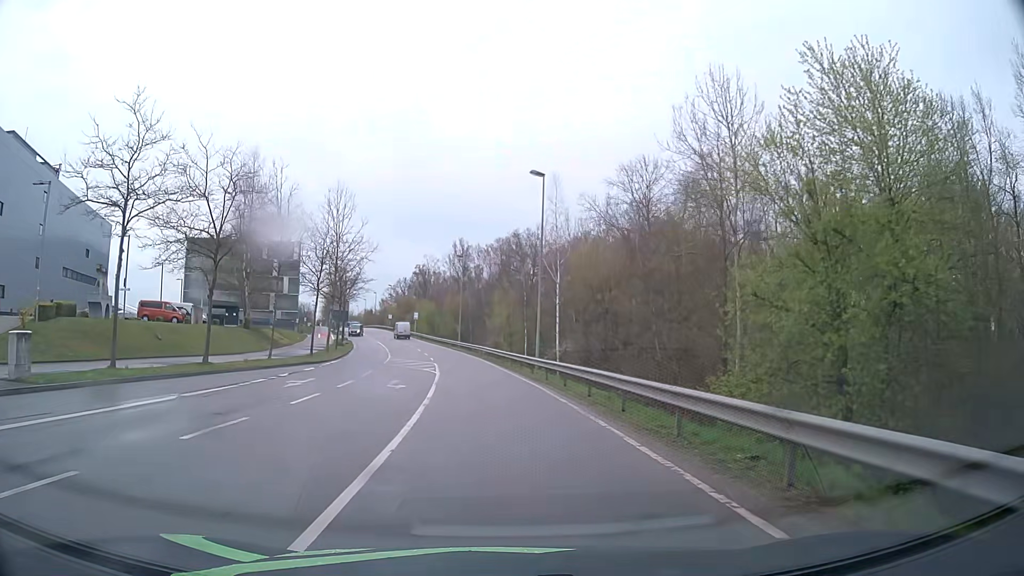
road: secondary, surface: asphalt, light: Day
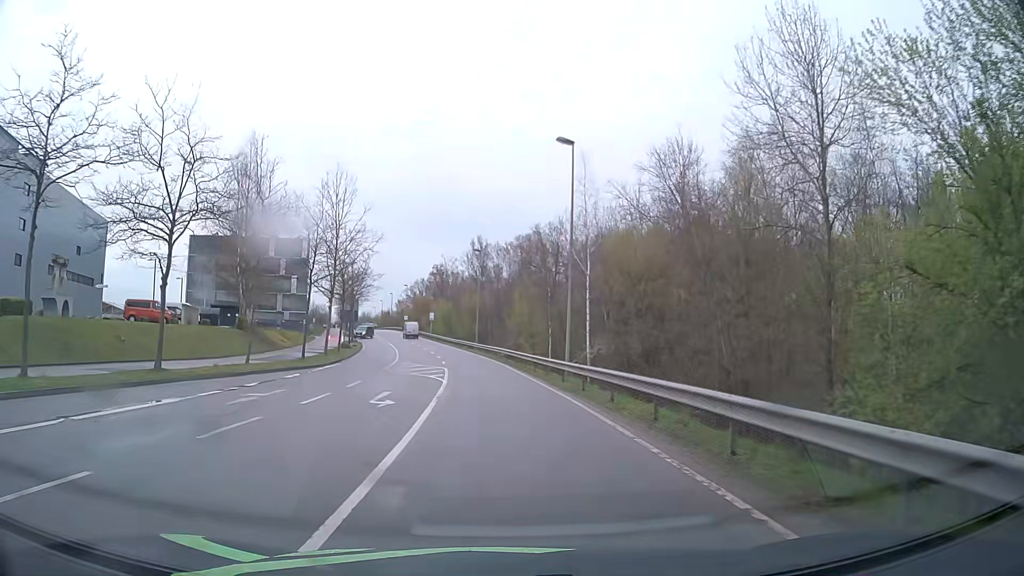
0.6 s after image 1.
(-0.1, +6.0) m; -2°
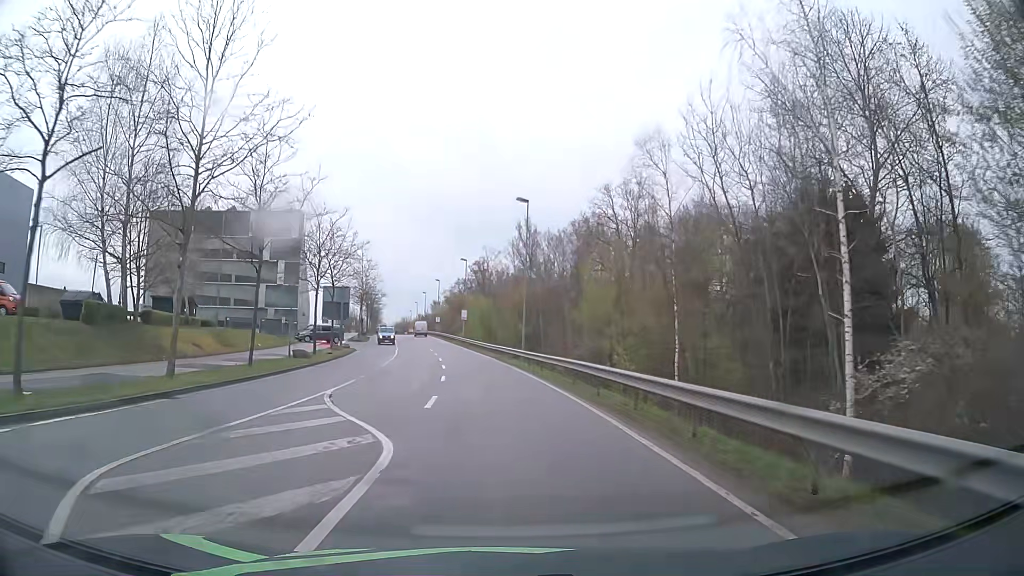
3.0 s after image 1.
(-1.1, +26.6) m; -4°
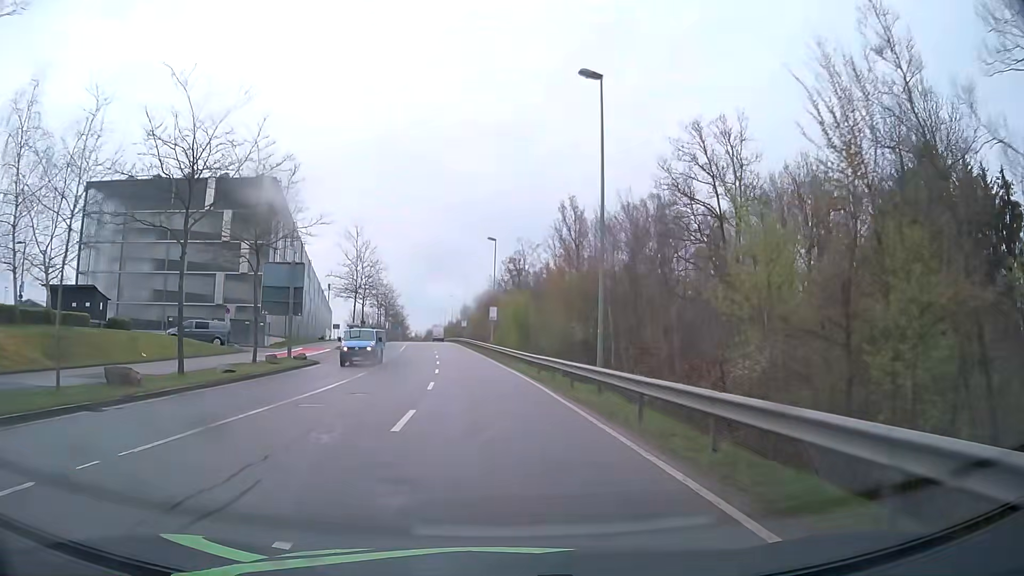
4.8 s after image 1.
(-0.6, +21.6) m; -4°
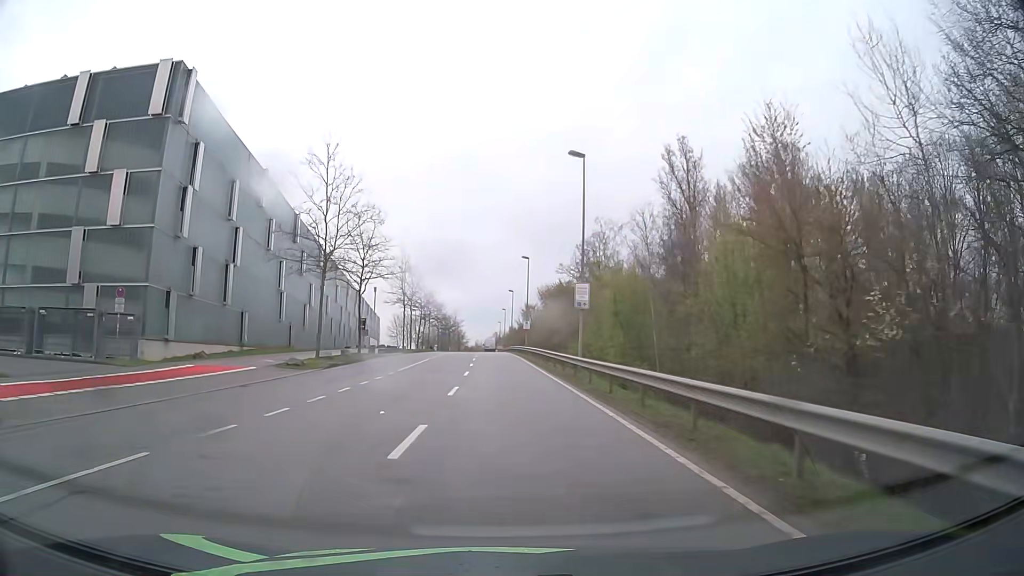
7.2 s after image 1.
(-1.3, +29.8) m; -5°
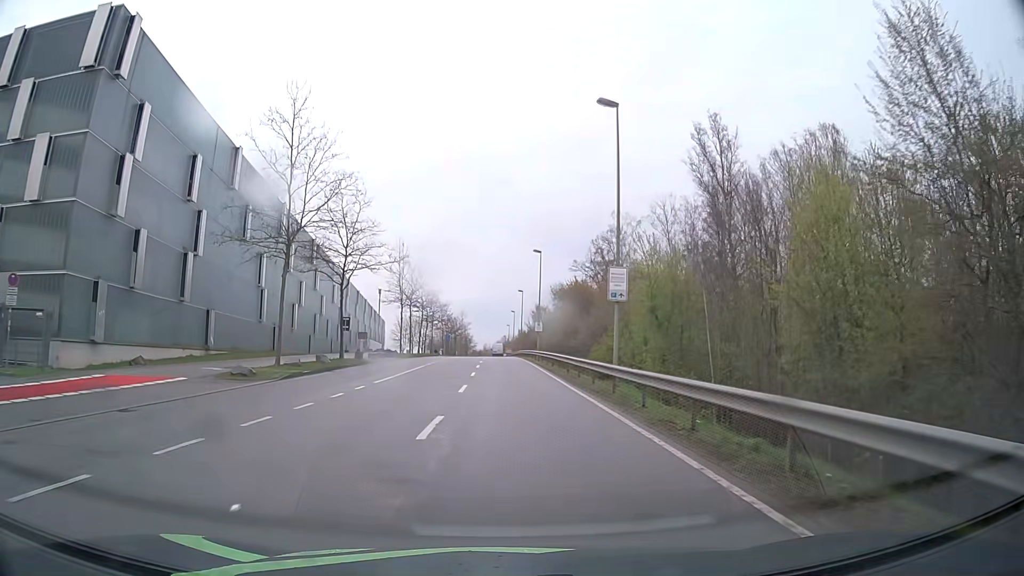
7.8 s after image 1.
(-0.1, +7.6) m; -1°
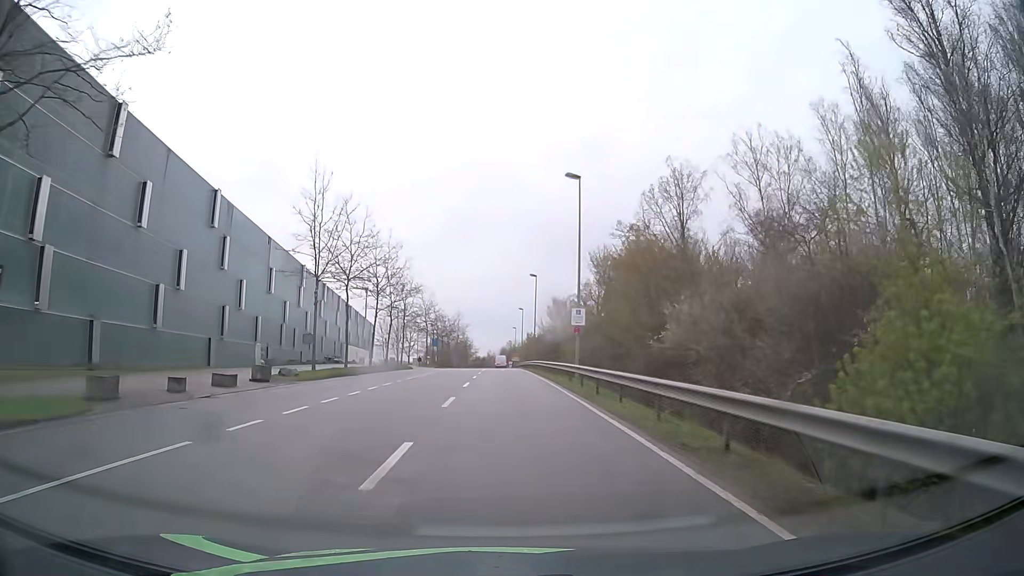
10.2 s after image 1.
(-0.2, +30.4) m; 0°
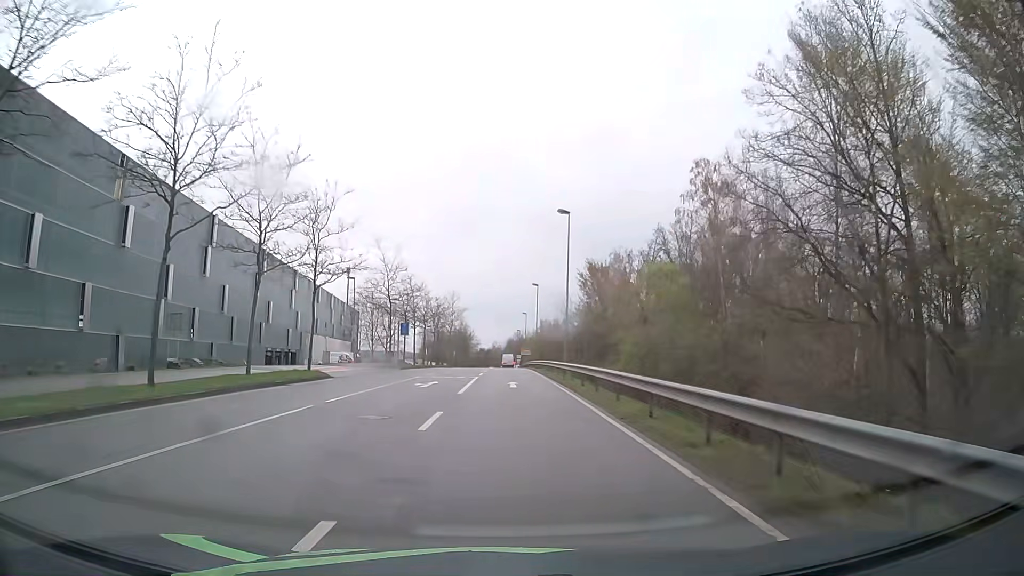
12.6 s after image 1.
(-0.3, +31.5) m; -1°
(0, +10) (0, +20) (0, +30) (0, +40) (0, +50) (0, +60) (0, +70) (0, +80) (0, +90) (0, +100) m
